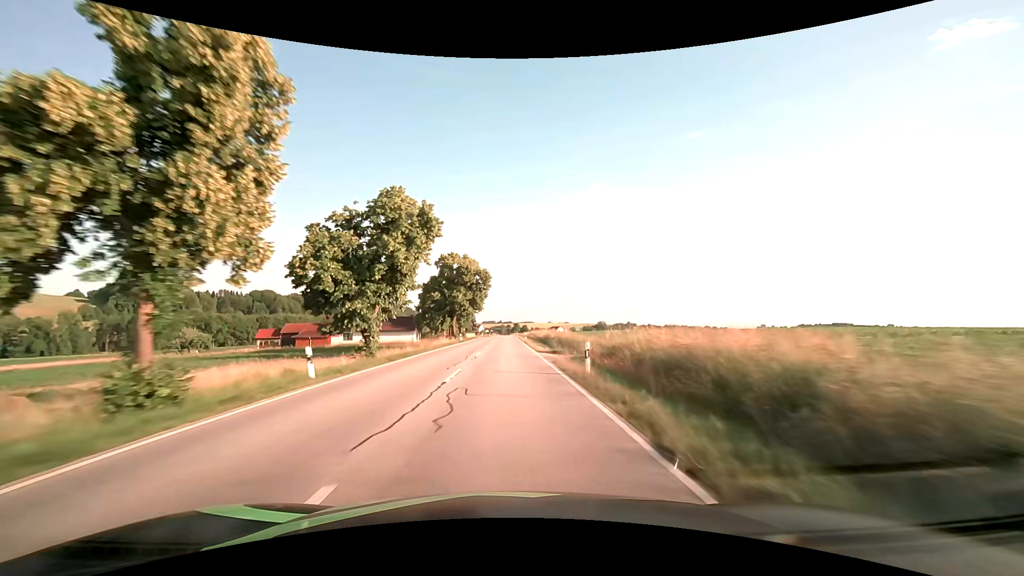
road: secondary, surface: asphalt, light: Day
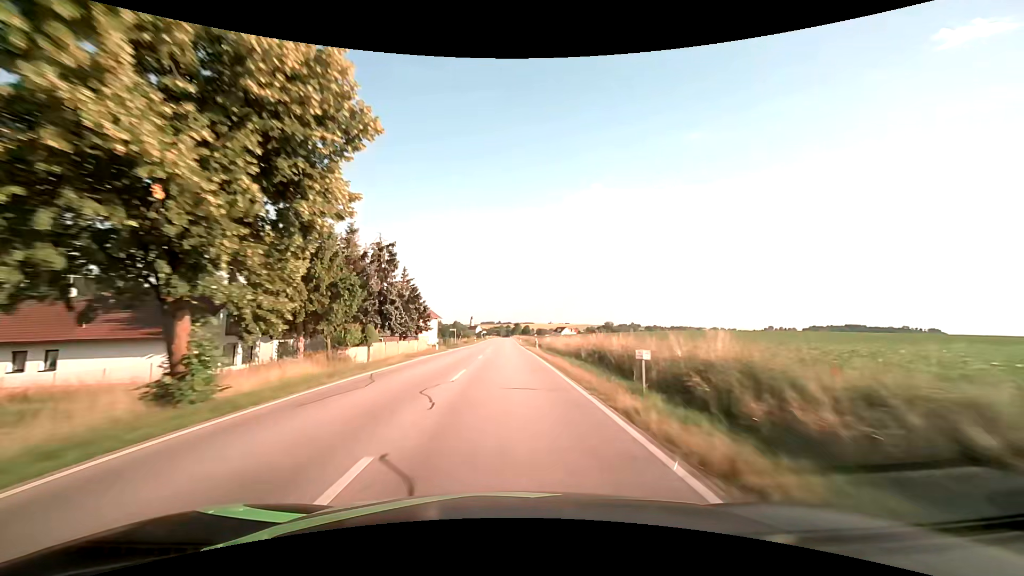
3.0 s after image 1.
(0.0, +70.9) m; 0°
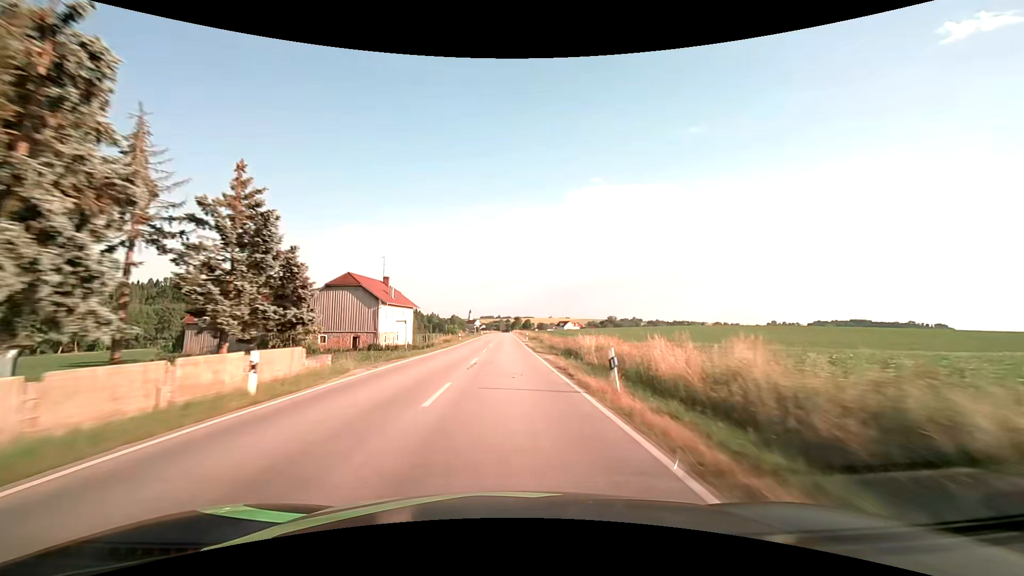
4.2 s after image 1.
(-0.1, +28.4) m; 0°
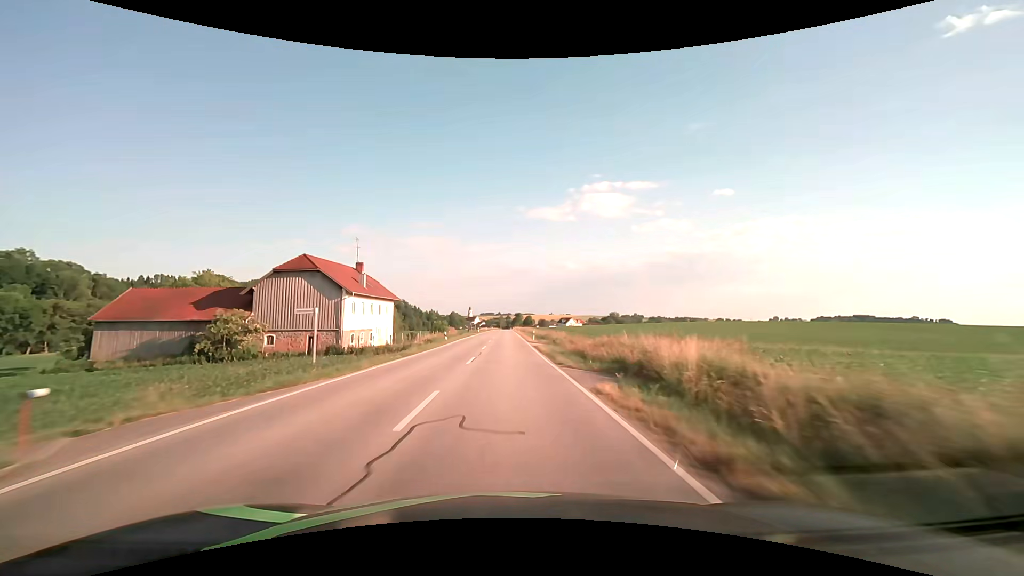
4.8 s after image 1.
(0.0, +14.2) m; 0°
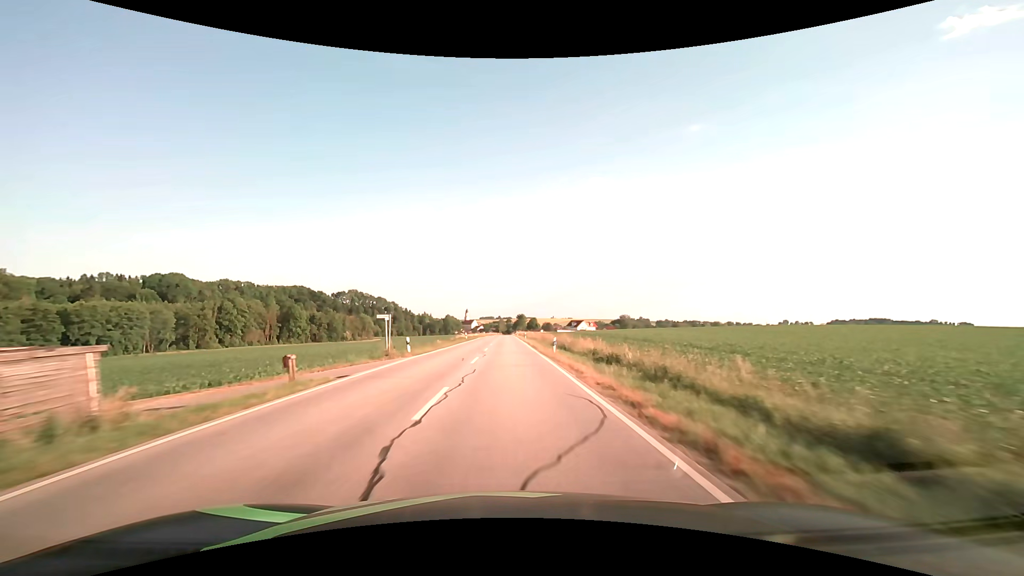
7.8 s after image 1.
(-0.1, +71.2) m; 0°
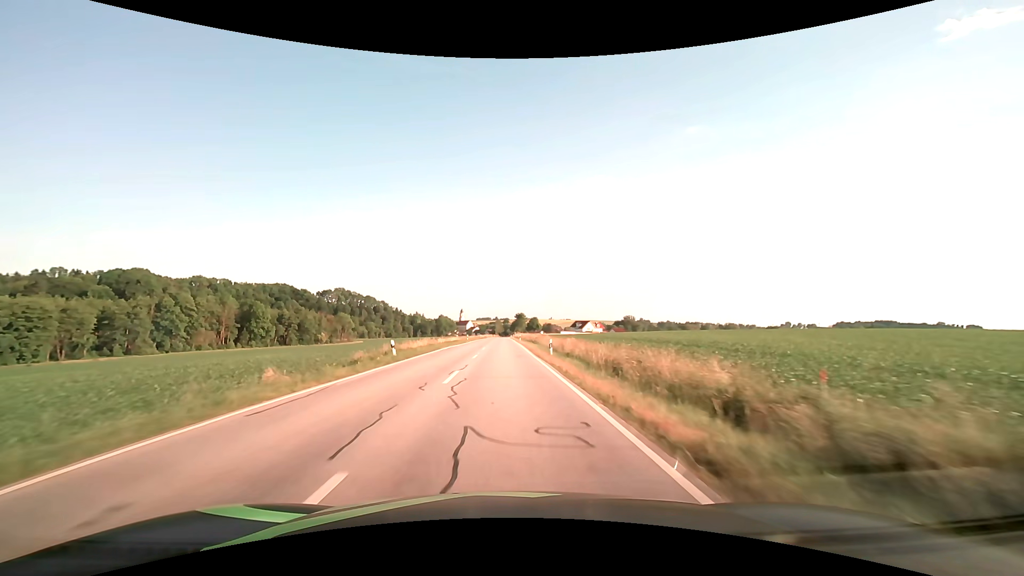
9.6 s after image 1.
(+0.2, +42.6) m; 0°
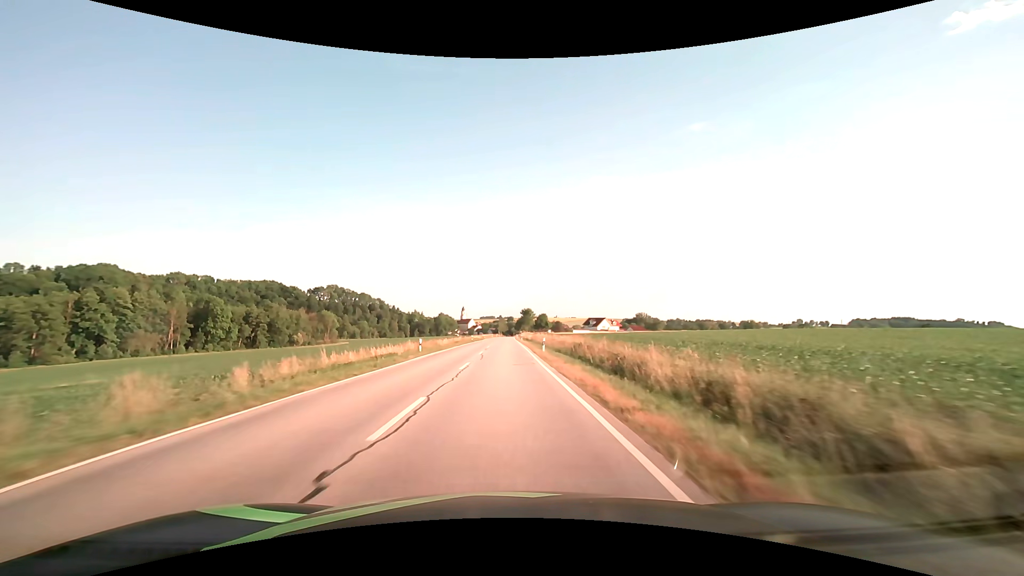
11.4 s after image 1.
(-0.1, +42.6) m; -1°
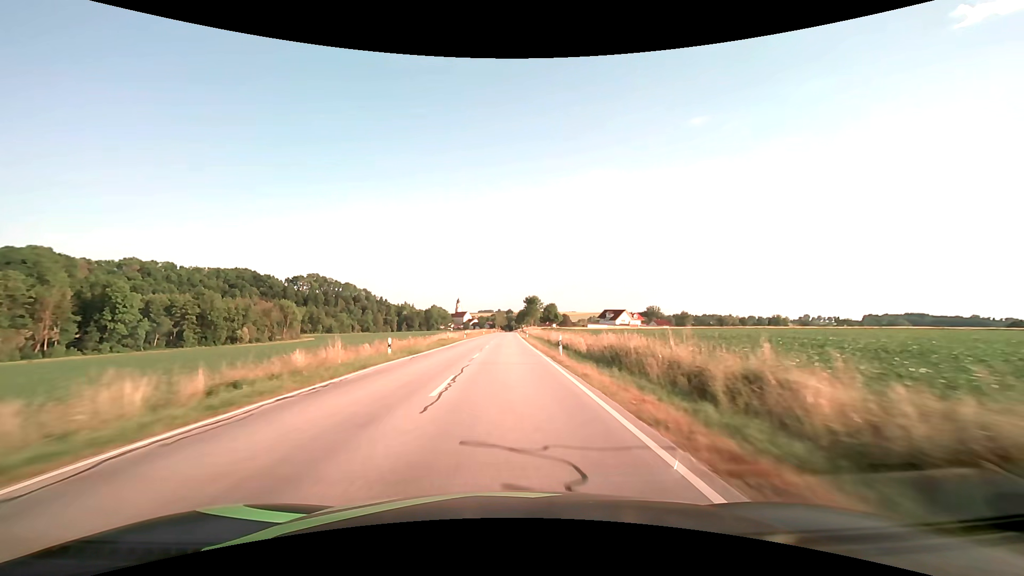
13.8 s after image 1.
(-0.1, +56.4) m; 0°
(0, +10) (0, +20) (0, +30) (0, +40) (0, +50) (0, +60) (0, +70) (0, +80) (0, +90) (+1, +100) m
